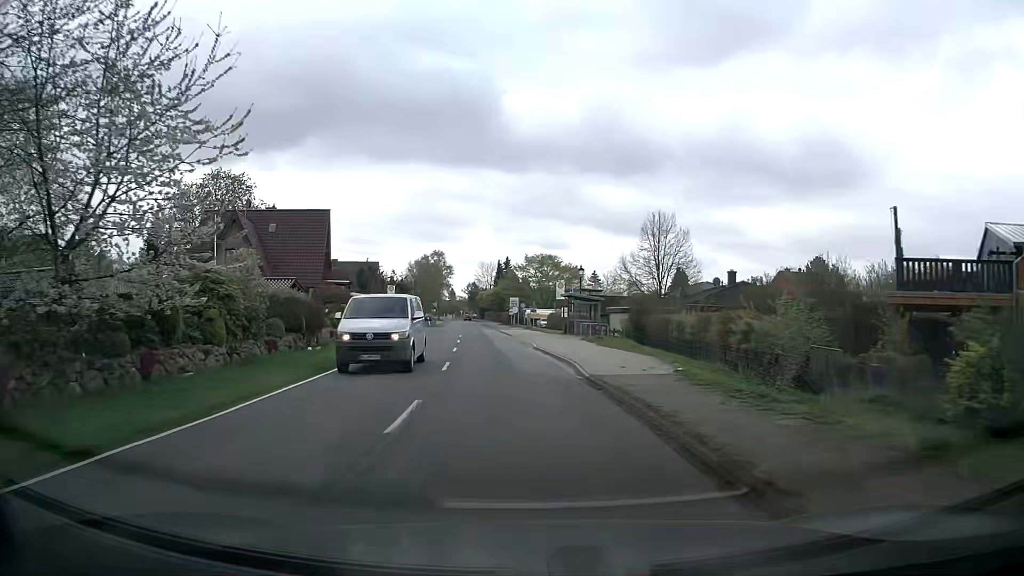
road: secondary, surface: asphalt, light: Day
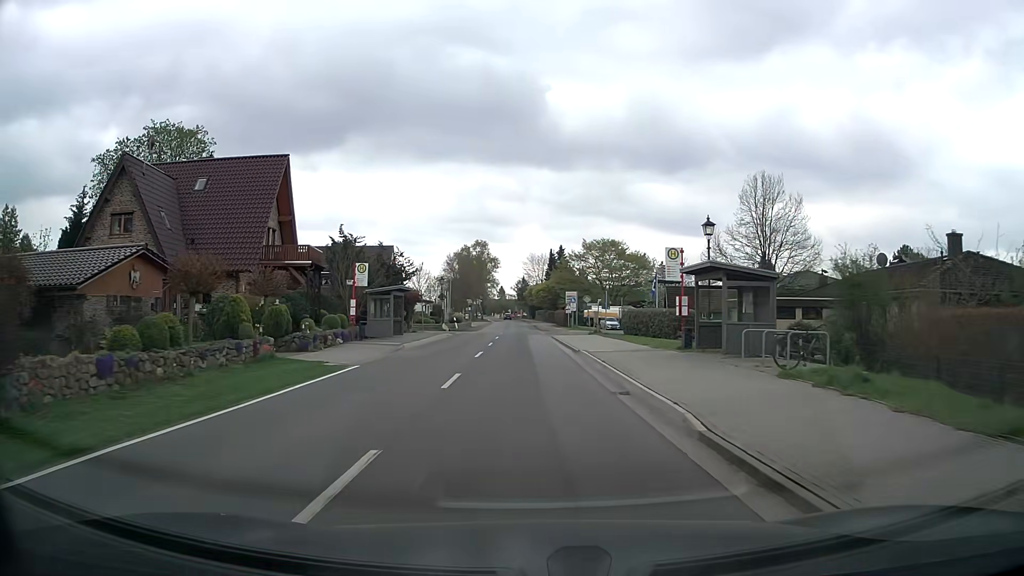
(-1.0, +22.4) m; -5°
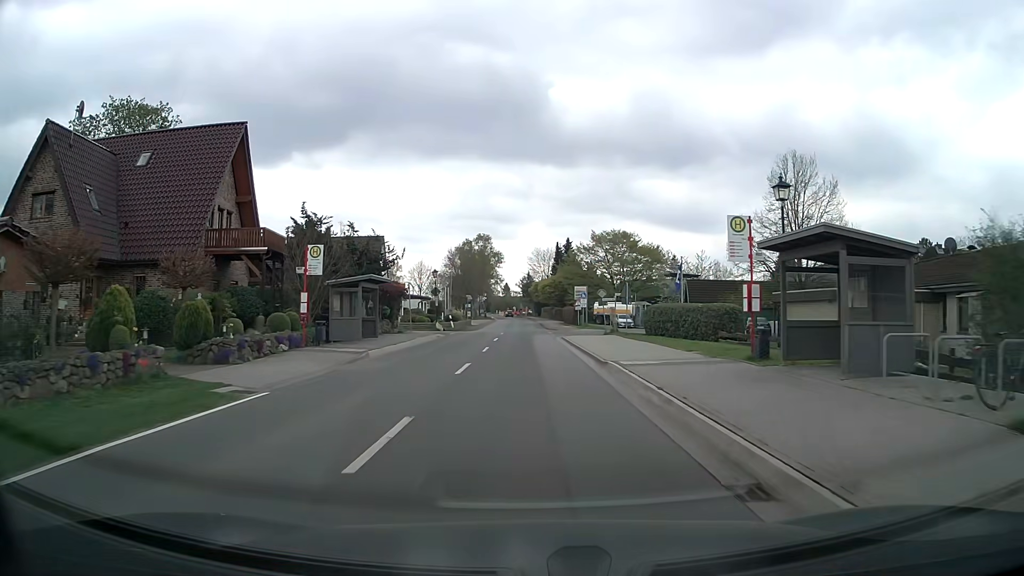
(0.0, +7.0) m; 0°
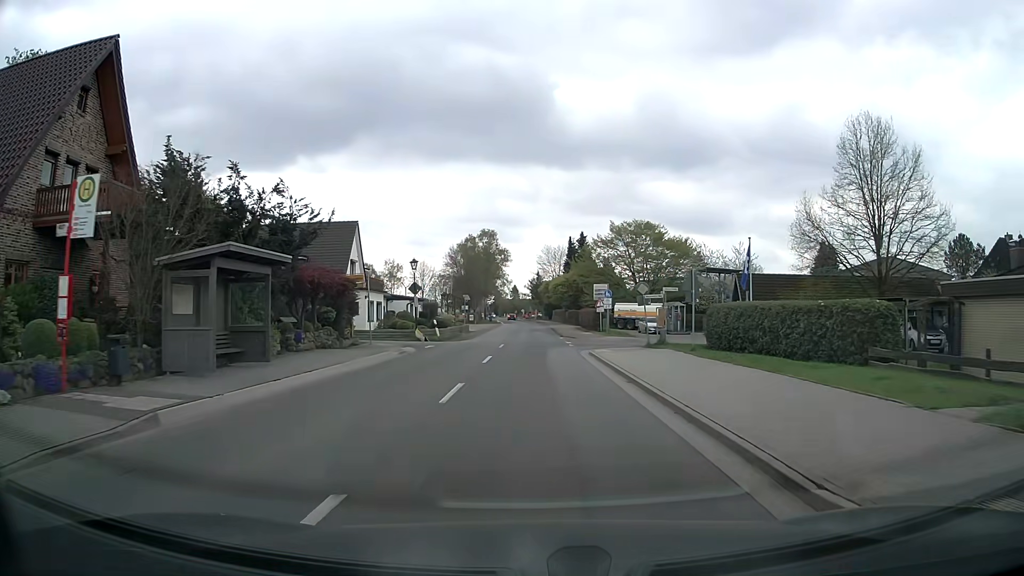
(-0.1, +12.7) m; -1°
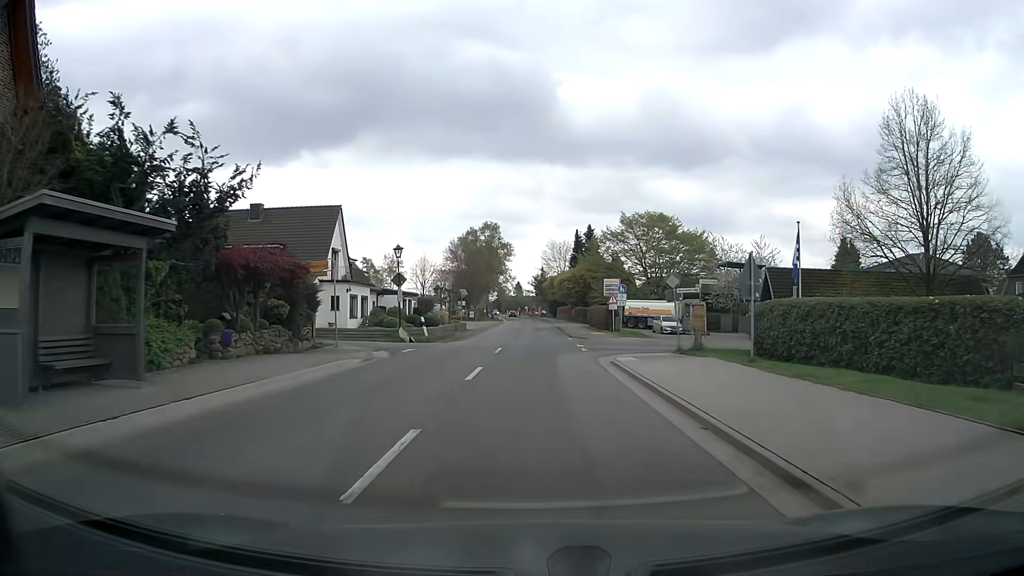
(0.0, +5.7) m; -1°
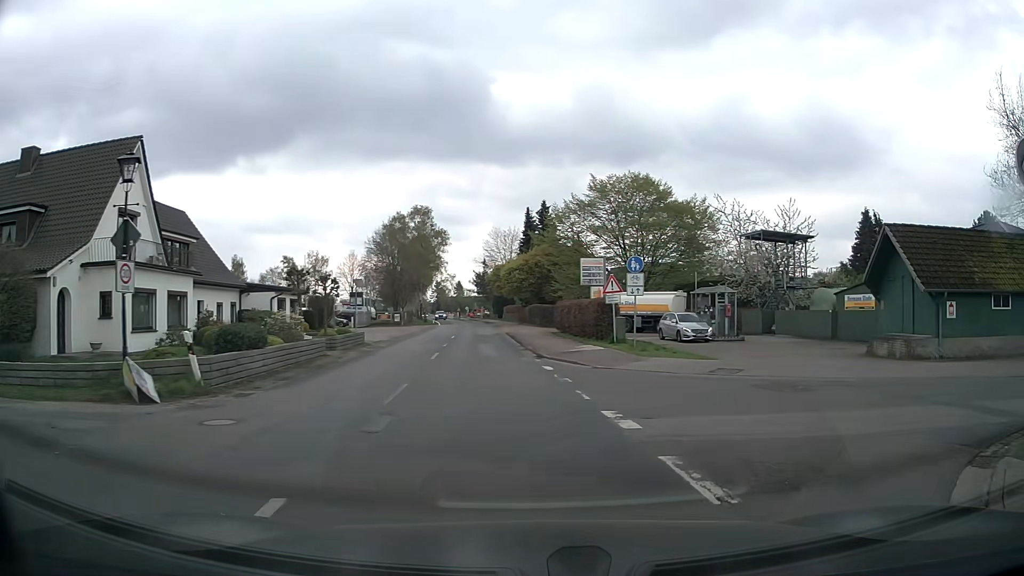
(+0.2, +20.3) m; +4°
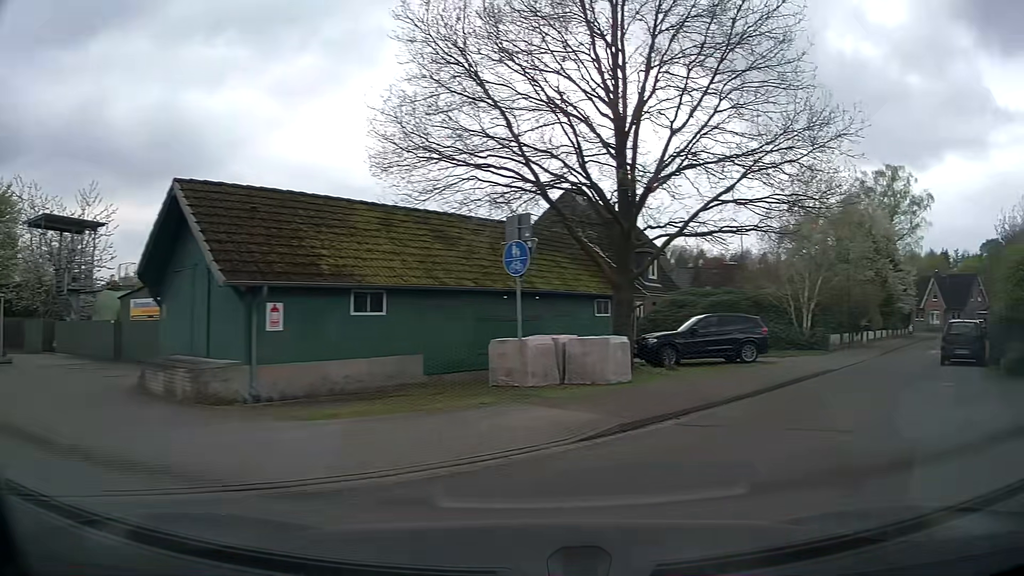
(+4.4, +9.1) m; +56°
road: residential
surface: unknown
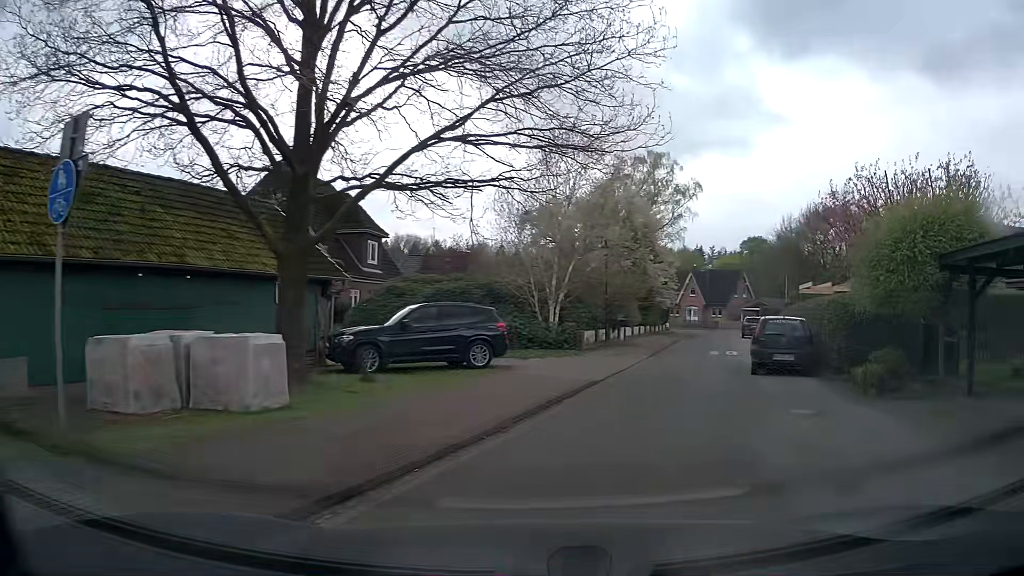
(+1.3, +5.6) m; +23°
